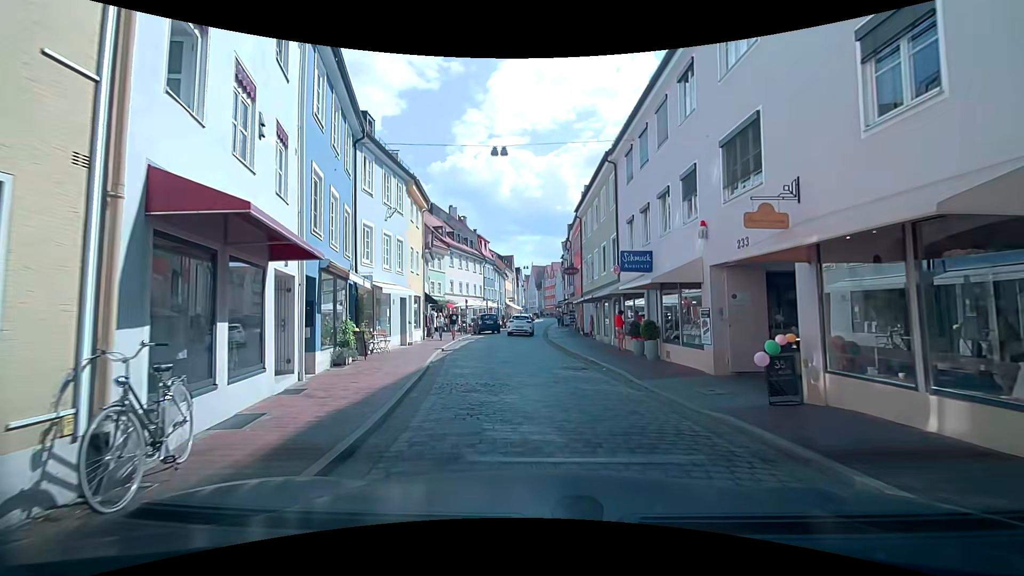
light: Day
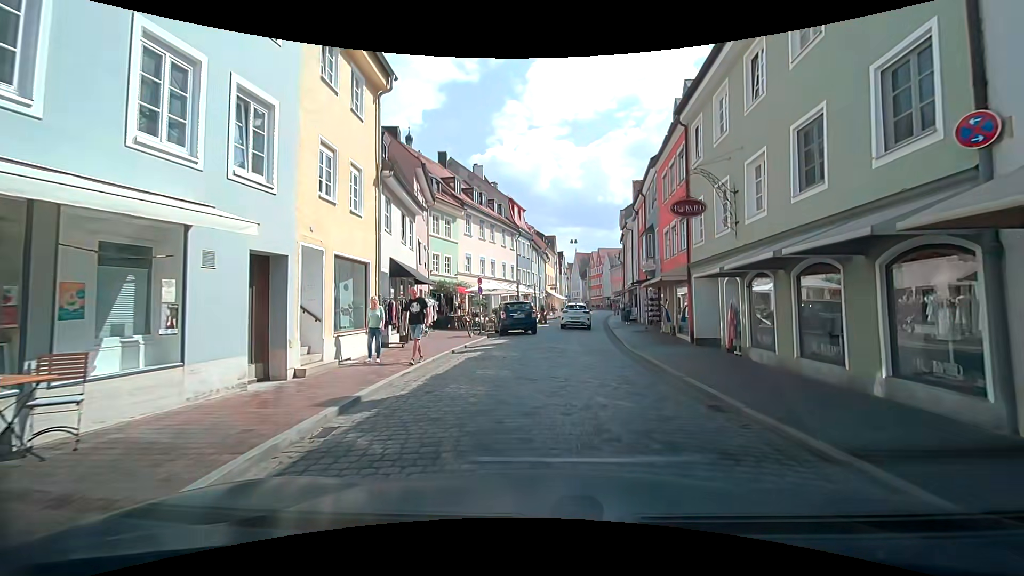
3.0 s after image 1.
(-0.8, +15.6) m; -4°
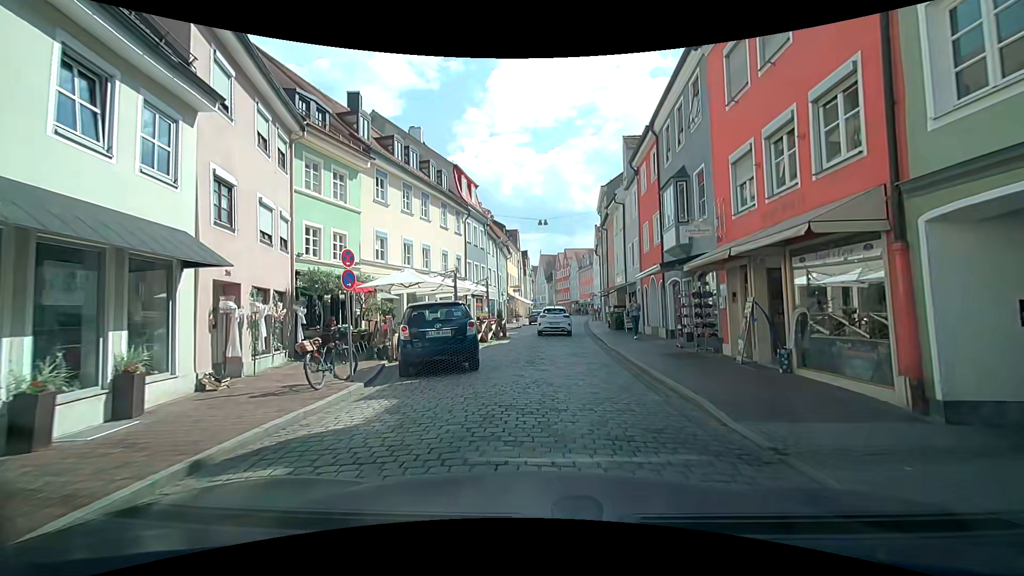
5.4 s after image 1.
(+0.4, +12.6) m; +3°
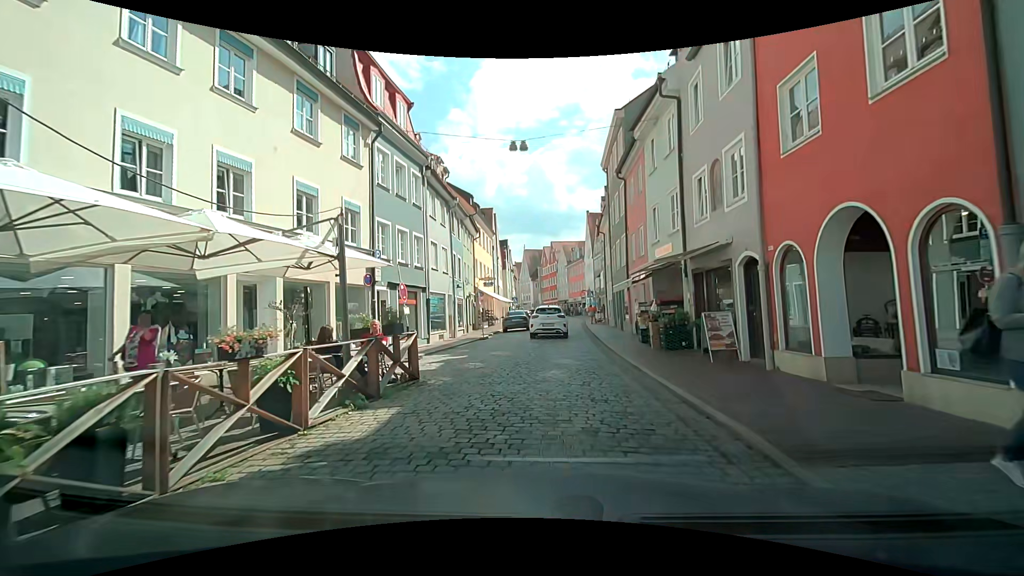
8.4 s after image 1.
(+0.5, +15.6) m; +4°
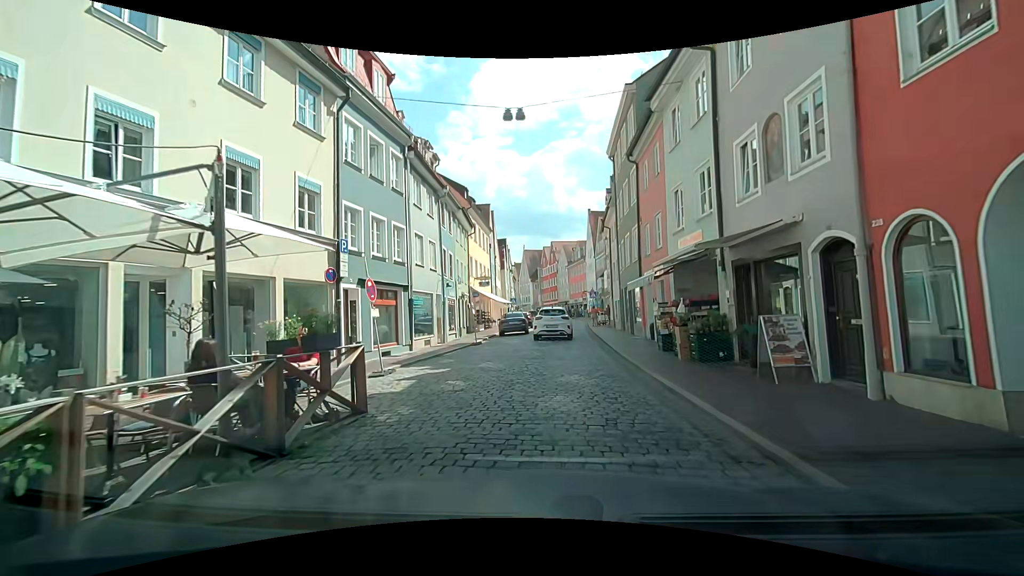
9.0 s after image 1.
(0.0, +3.0) m; 0°
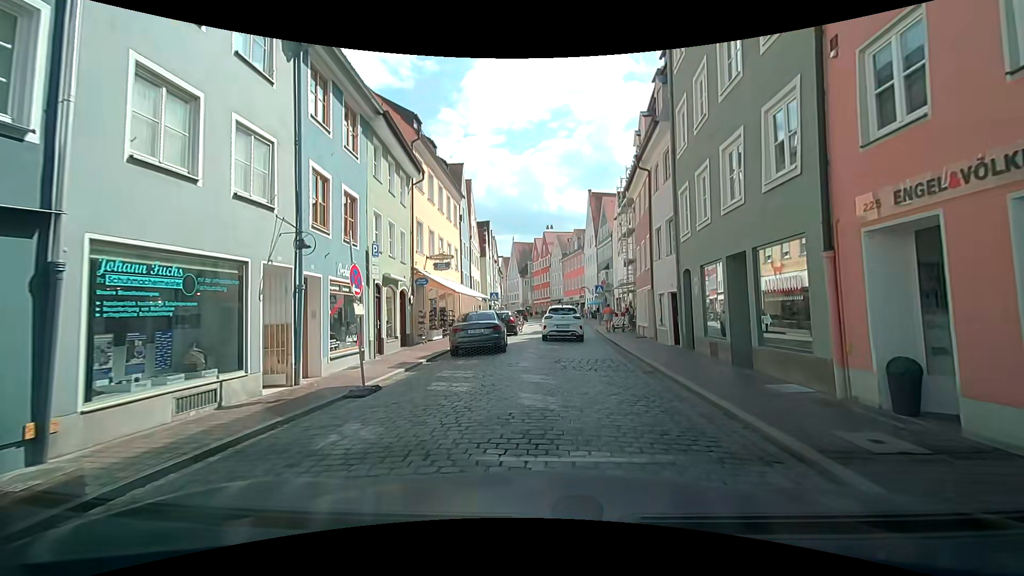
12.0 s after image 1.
(-0.2, +14.1) m; 0°
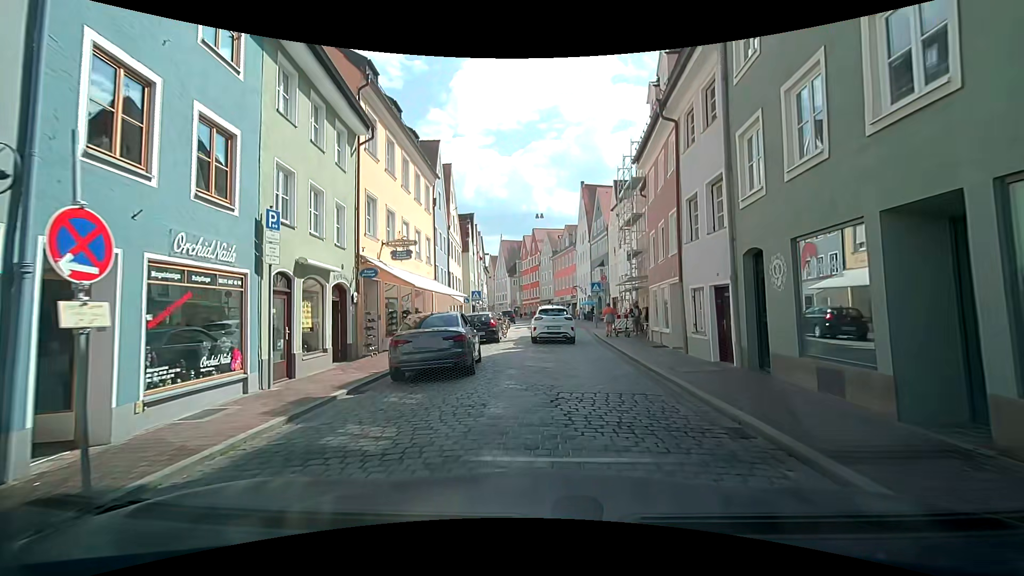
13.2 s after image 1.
(0.0, +5.4) m; +1°
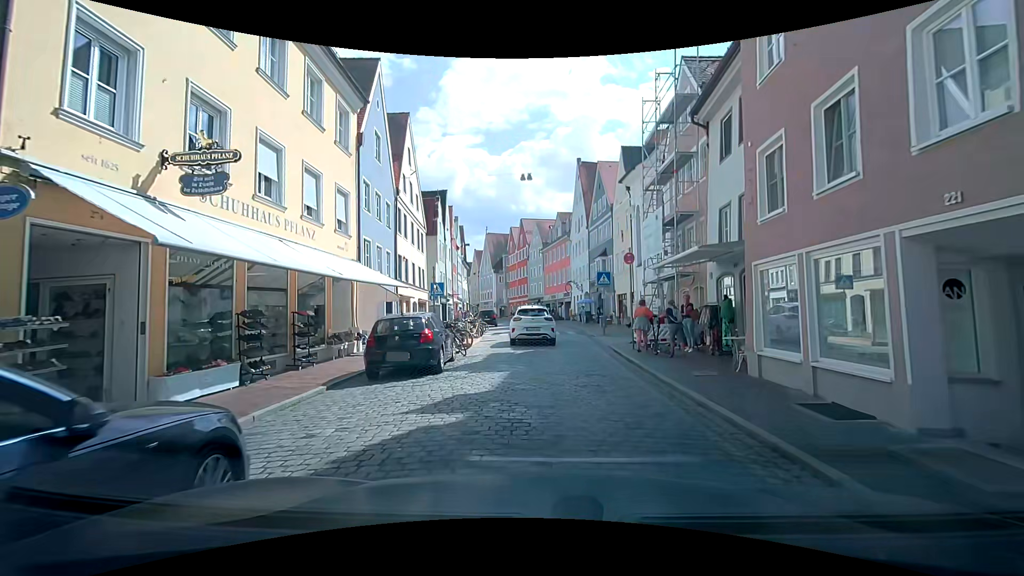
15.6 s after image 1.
(+0.1, +10.9) m; +3°
